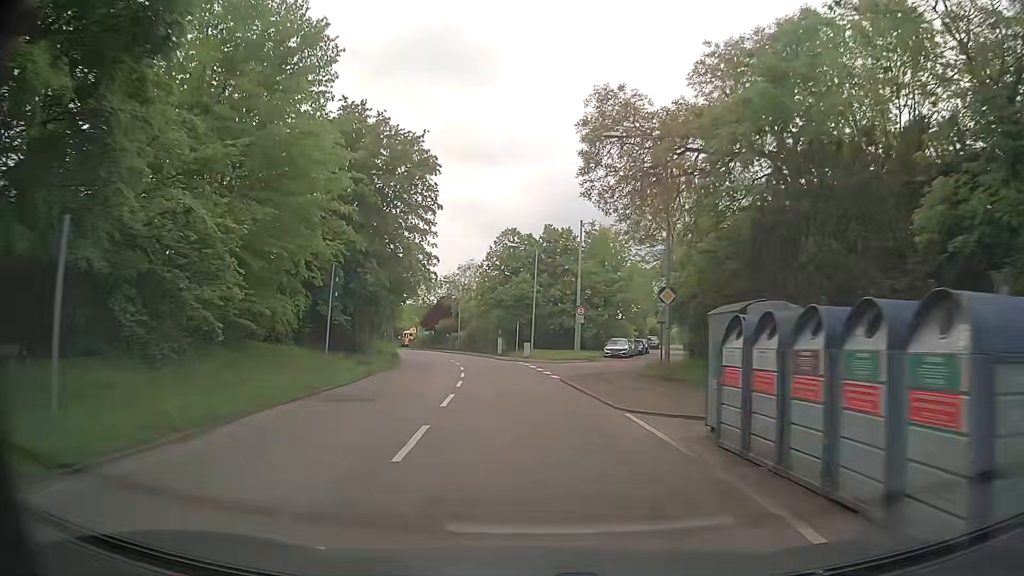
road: tertiary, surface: asphalt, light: Day
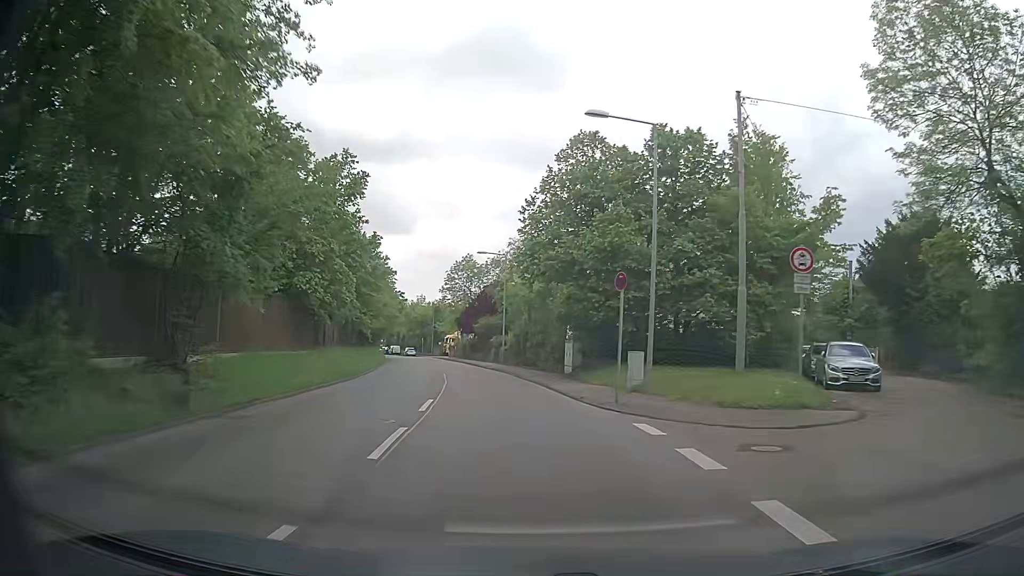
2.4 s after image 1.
(-1.3, +30.2) m; -7°
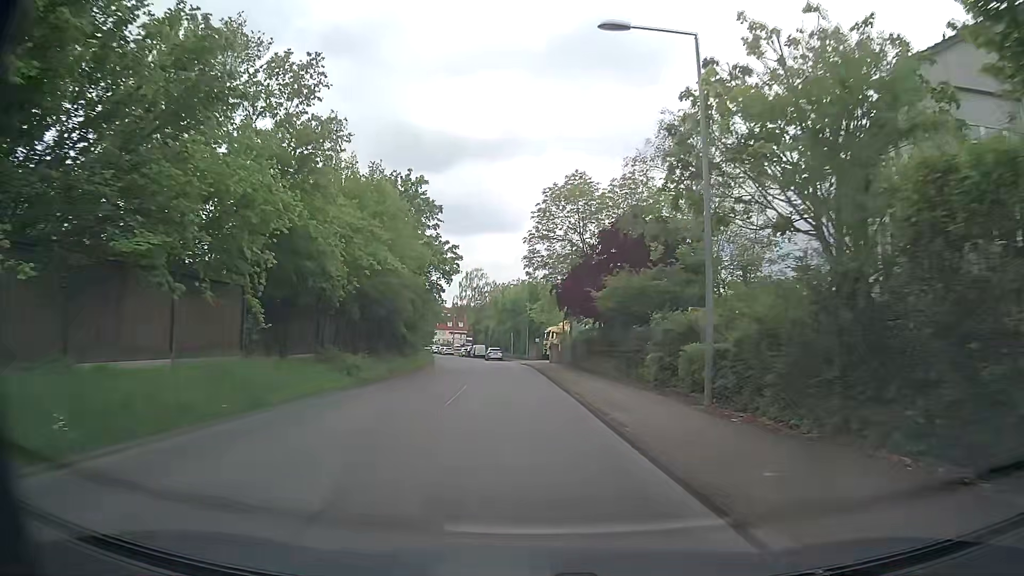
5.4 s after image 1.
(-2.7, +37.3) m; -10°
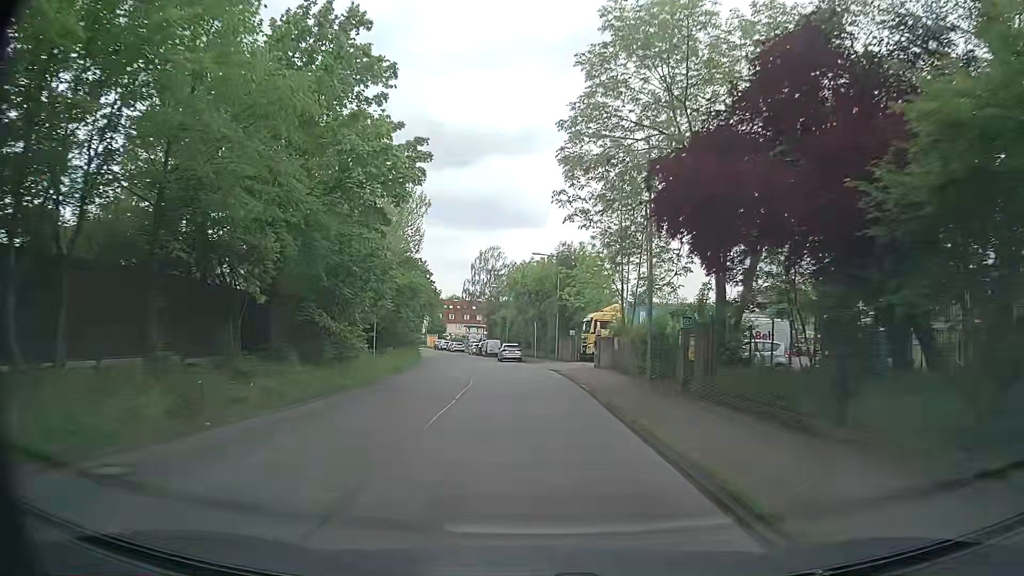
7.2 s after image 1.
(-0.3, +21.8) m; -1°
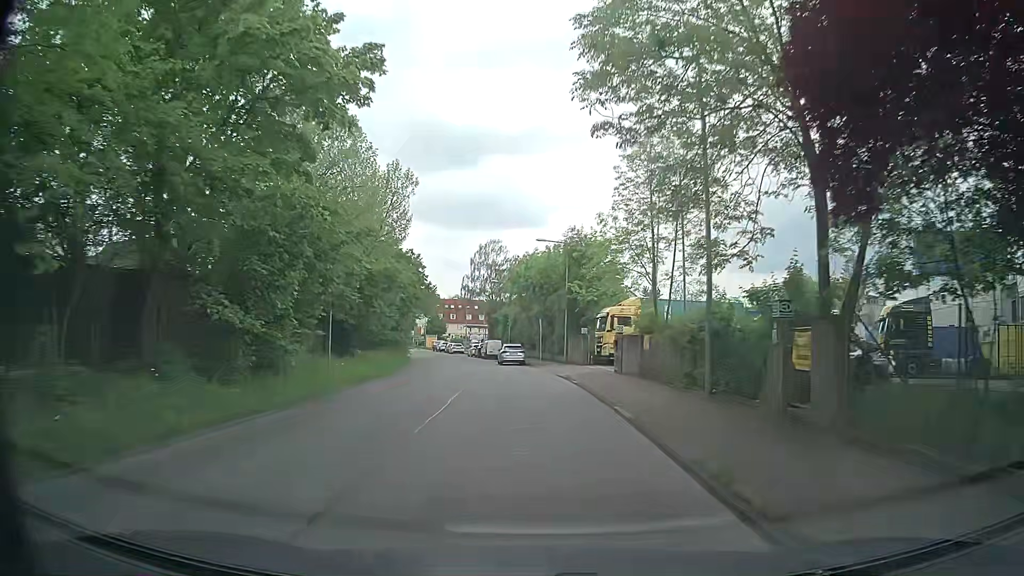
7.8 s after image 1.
(0.0, +7.2) m; -1°
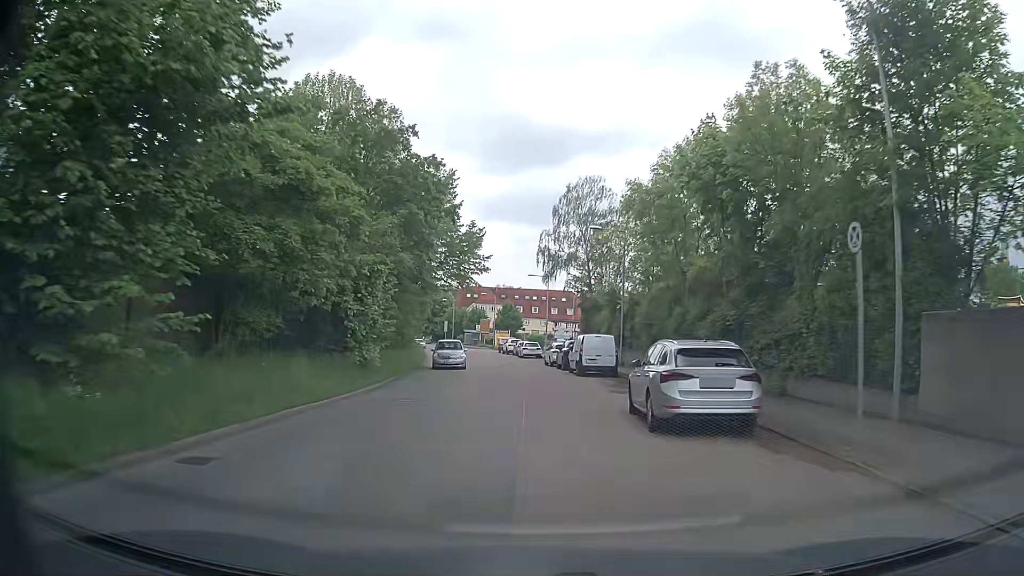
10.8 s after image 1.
(-2.2, +35.2) m; -7°
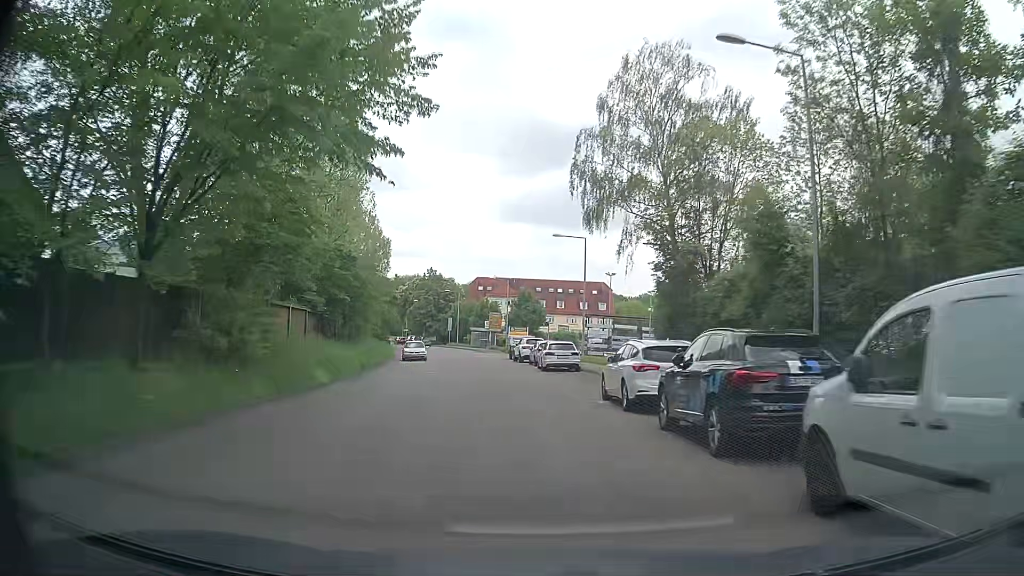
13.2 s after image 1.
(-0.4, +27.2) m; -3°
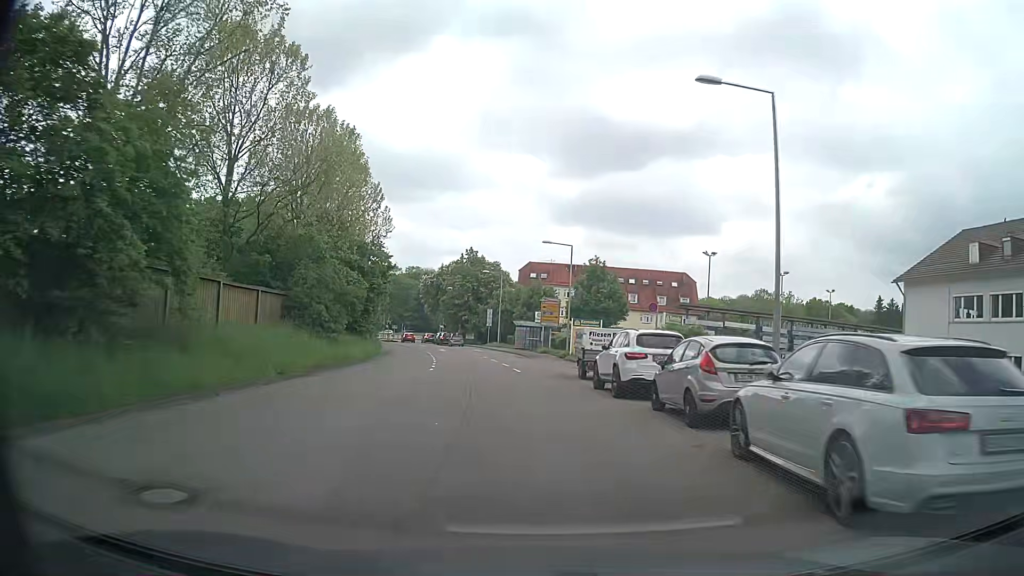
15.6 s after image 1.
(-1.1, +27.7) m; -3°
(0, +10) (-1, +20) (-2, +30) (-3, +40) (-4, +50) (-6, +60) (-9, +69) (-12, +78) (-15, +88) (-18, +98) m
